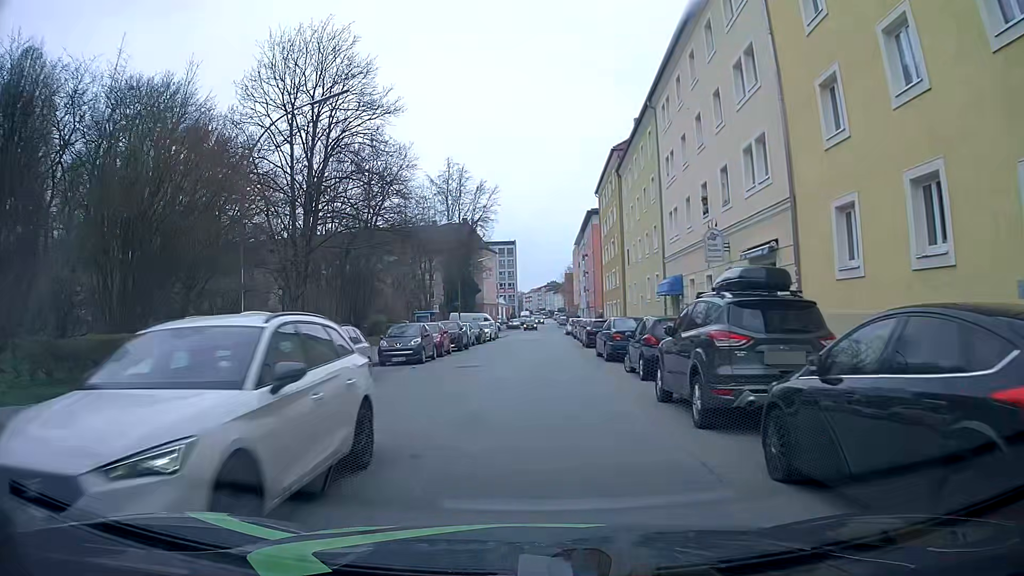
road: tertiary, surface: asphalt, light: Day
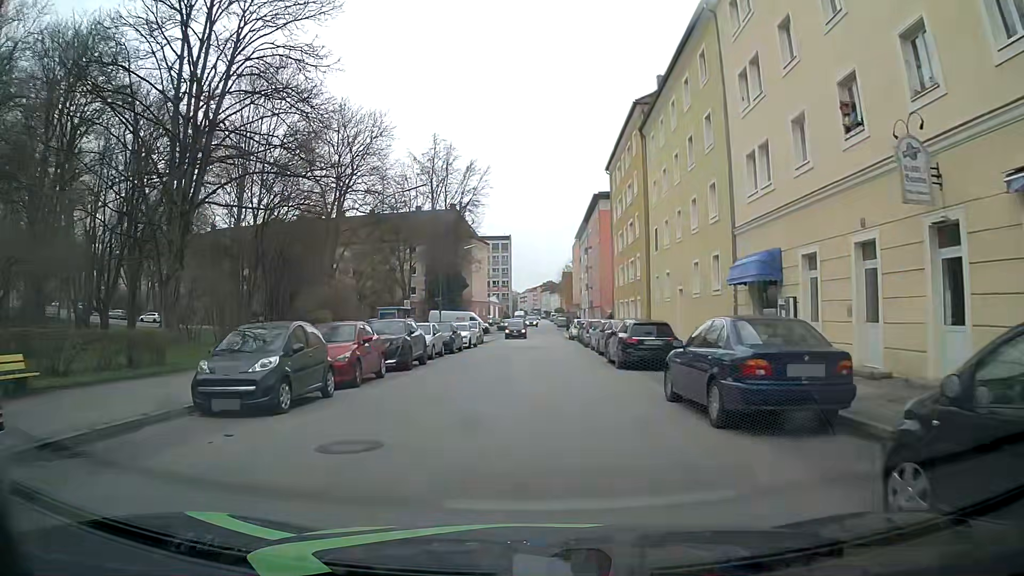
(-0.2, +13.4) m; -2°
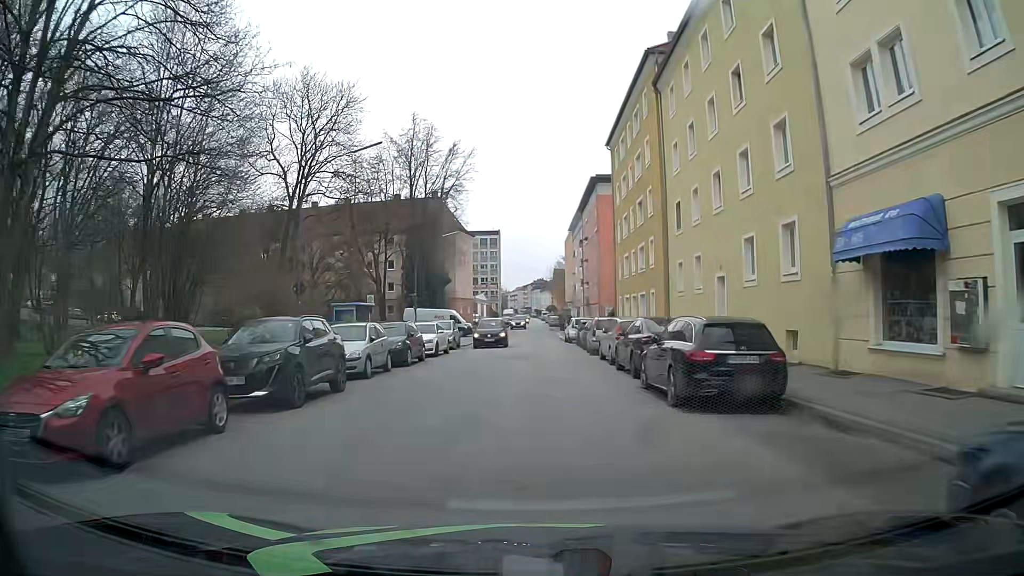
(+0.3, +8.9) m; +2°
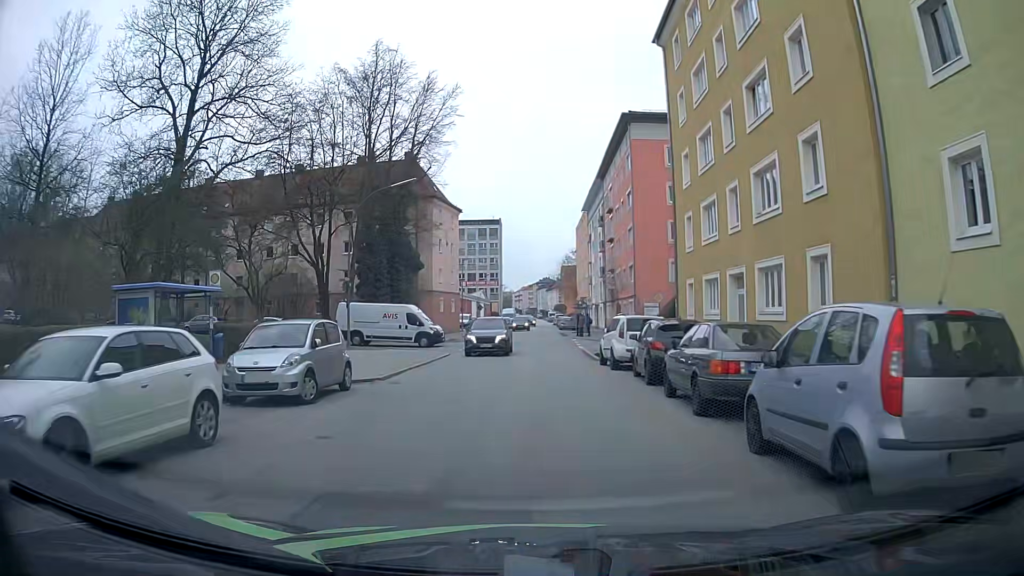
(+0.1, +22.4) m; -1°
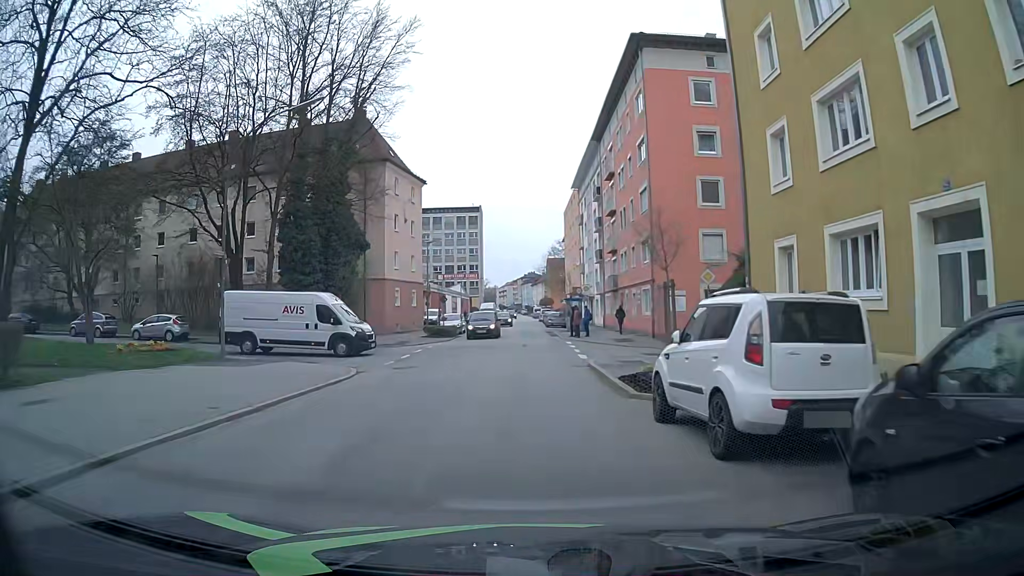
(+0.5, +13.5) m; +2°
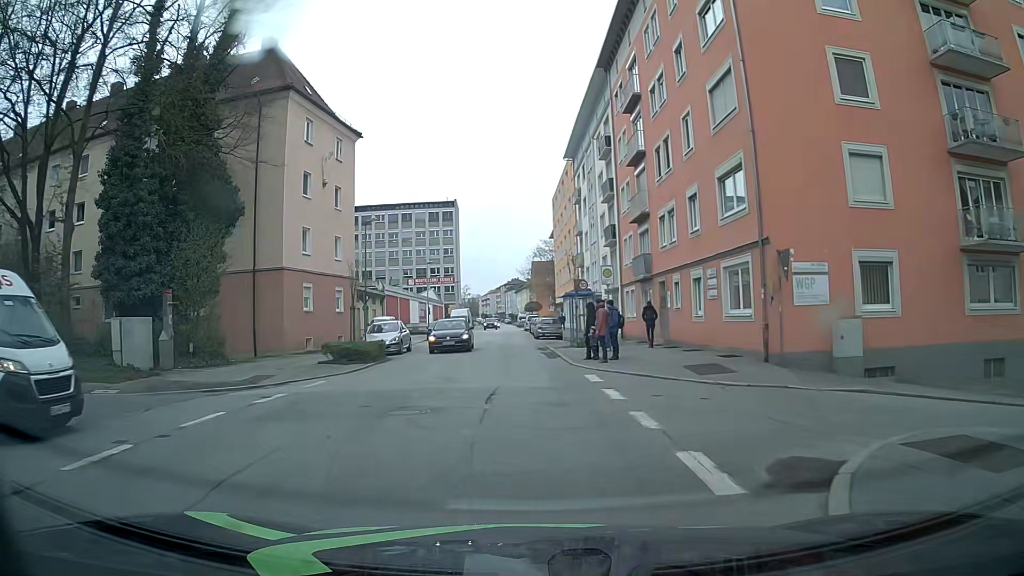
(-0.1, +18.1) m; 0°
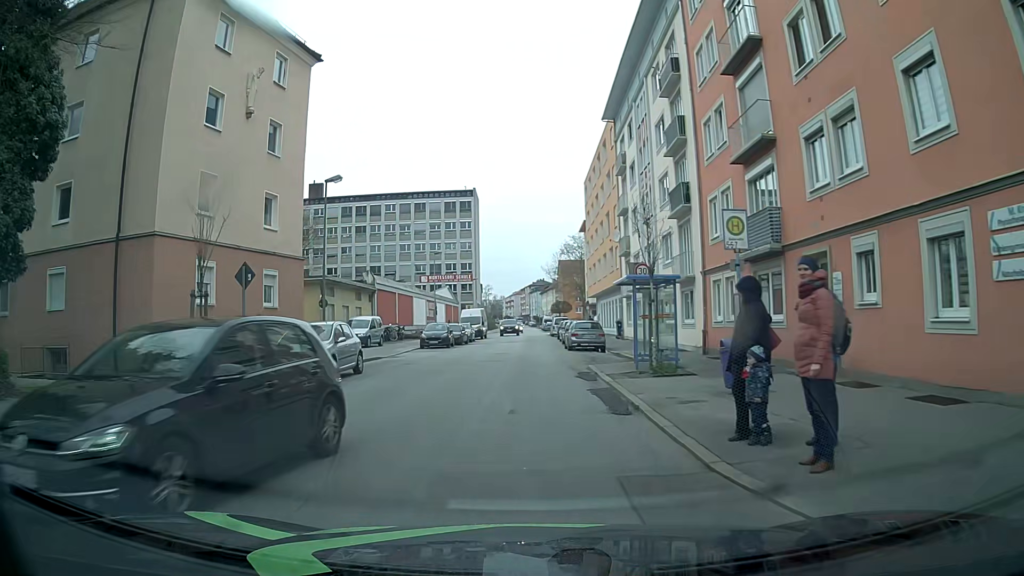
(0.0, +13.3) m; -2°
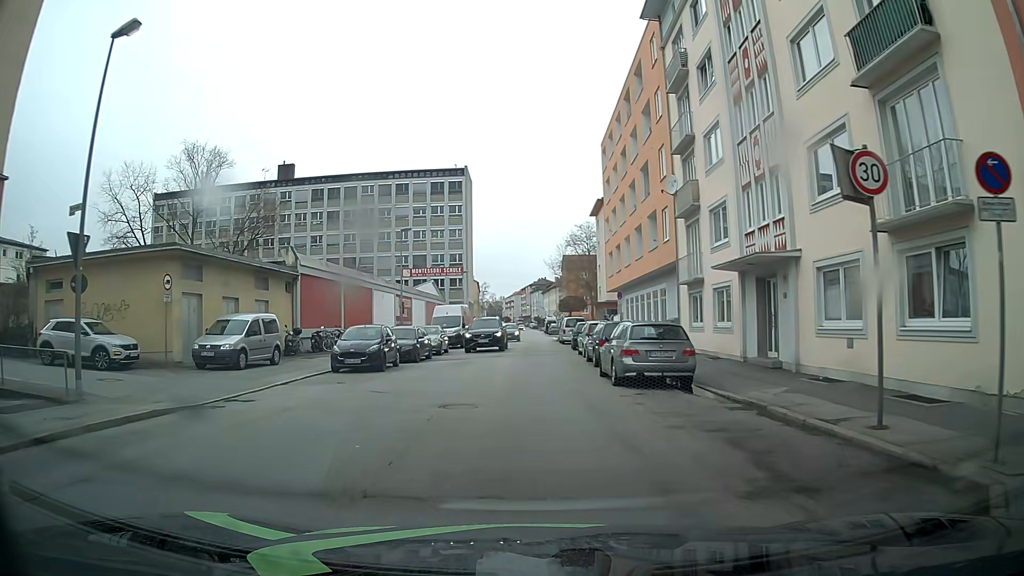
(+0.2, +17.6) m; +1°
(0, +10) (0, +20) (0, +30) (0, +40) (0, +50) (0, +60) (0, +70) (0, +80) (0, +90) (0, +100) m
